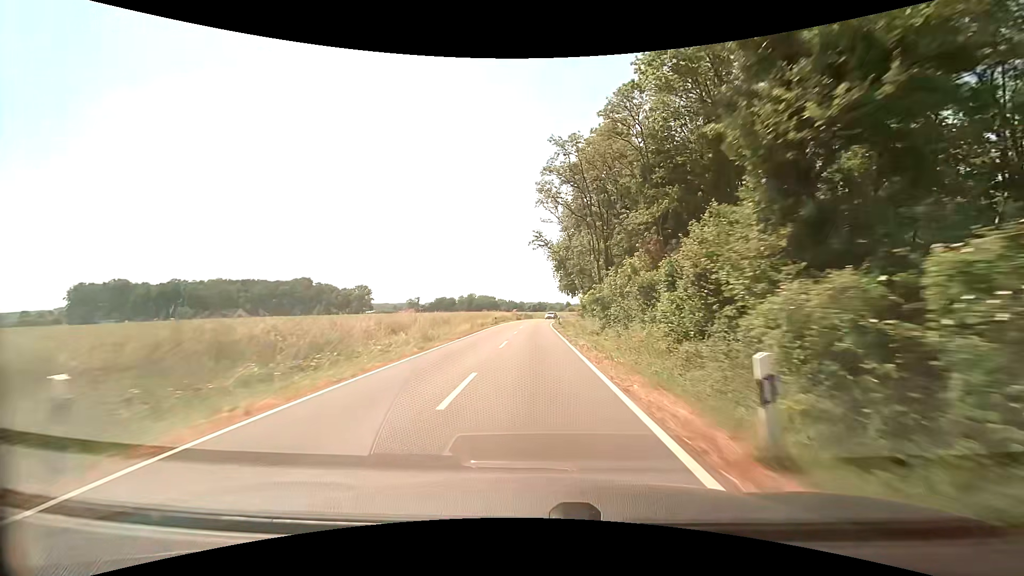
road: secondary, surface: asphalt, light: Day
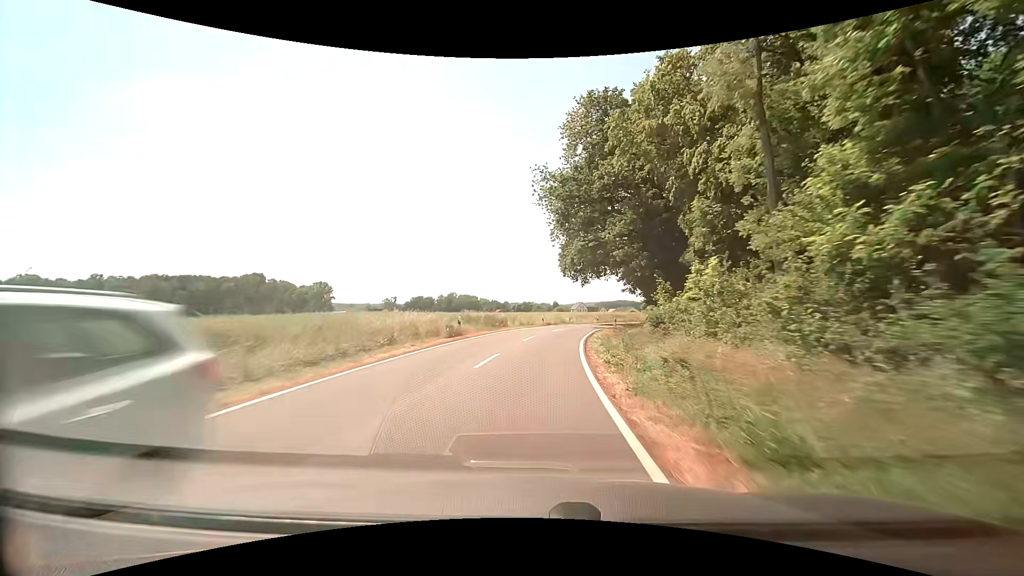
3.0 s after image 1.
(+0.8, +54.6) m; +2°
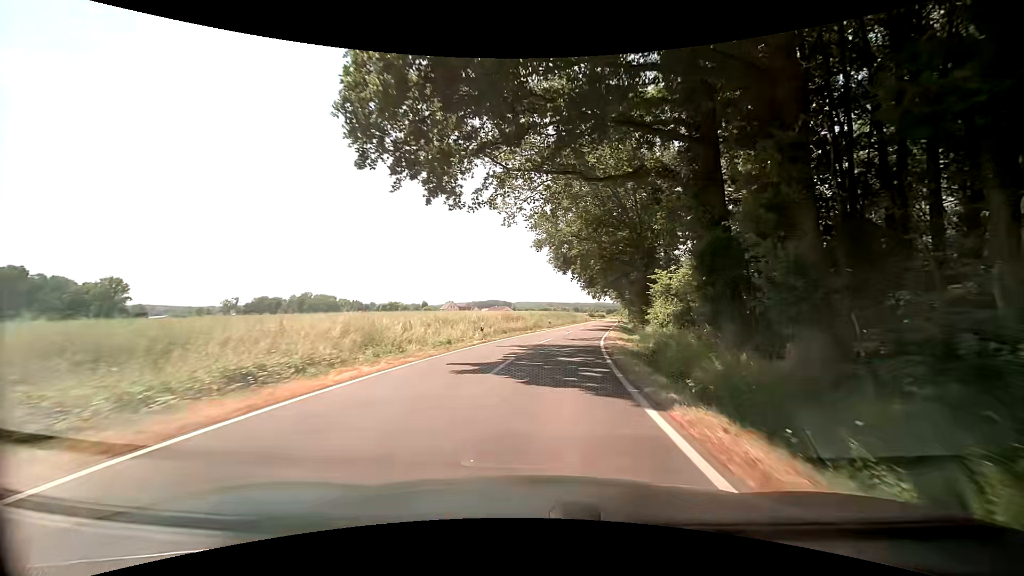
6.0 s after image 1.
(+4.8, +48.3) m; +14°
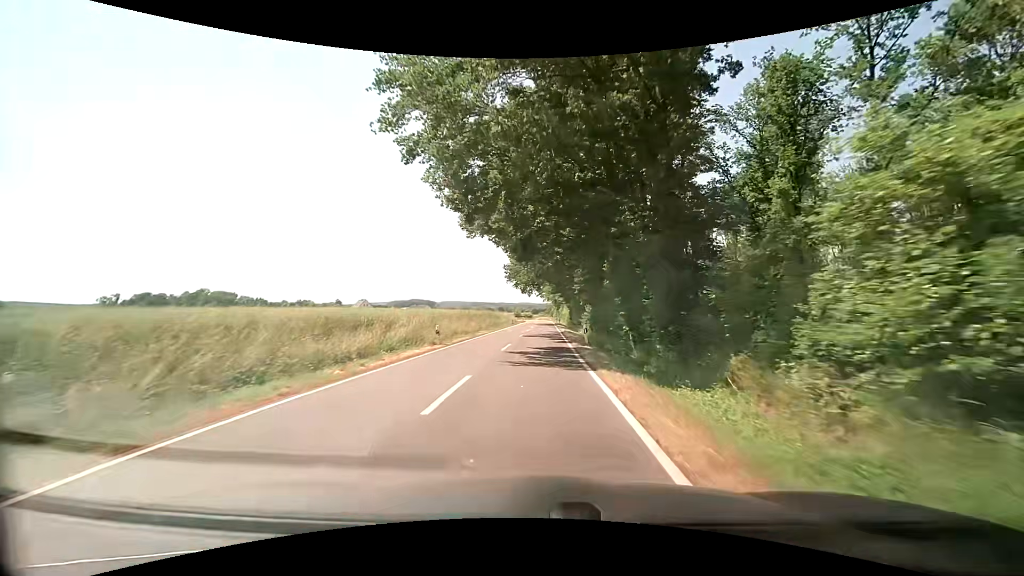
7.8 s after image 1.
(+2.6, +28.1) m; +9°
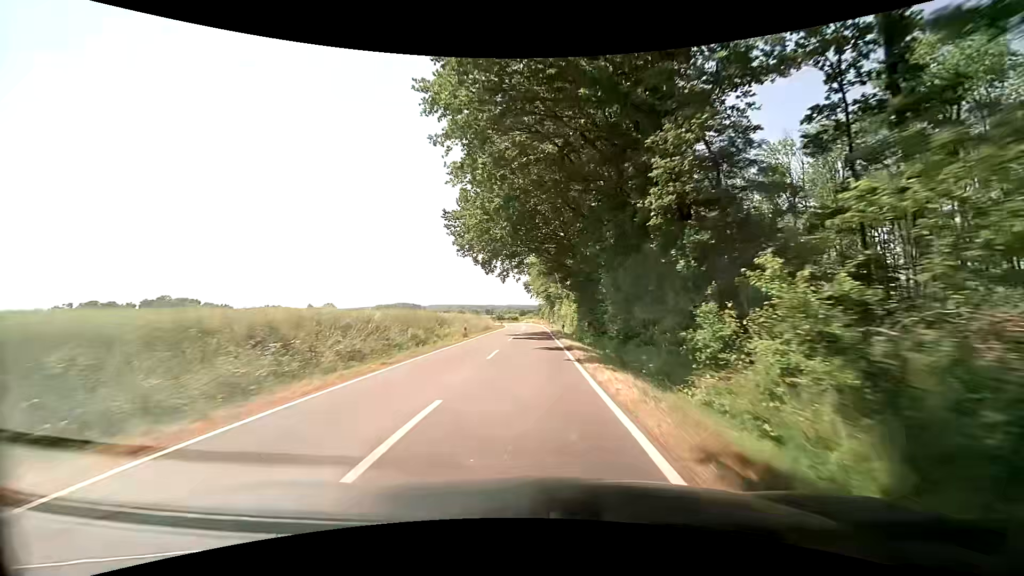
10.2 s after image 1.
(+1.1, +38.7) m; +1°
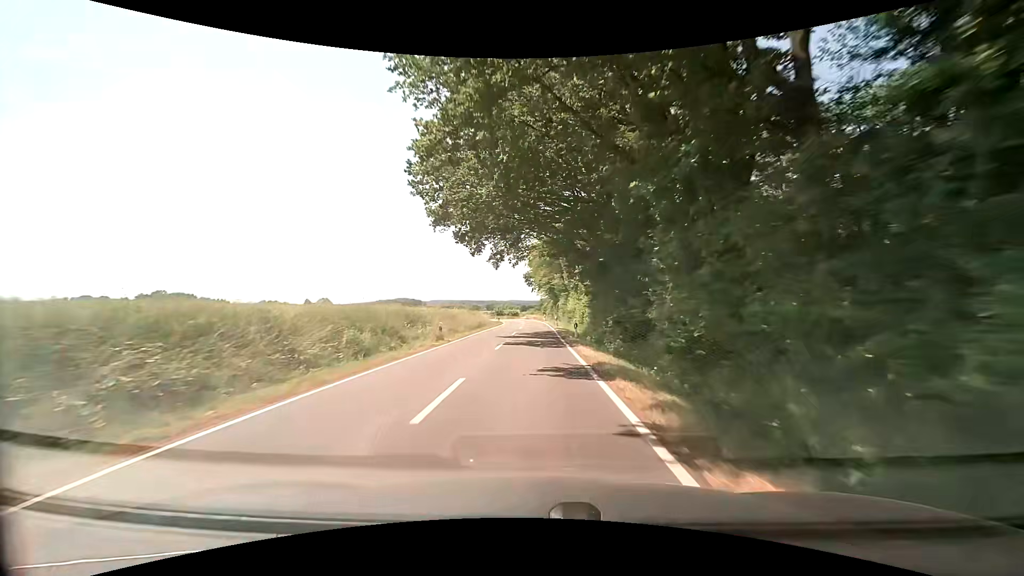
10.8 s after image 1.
(0.0, +10.0) m; +1°
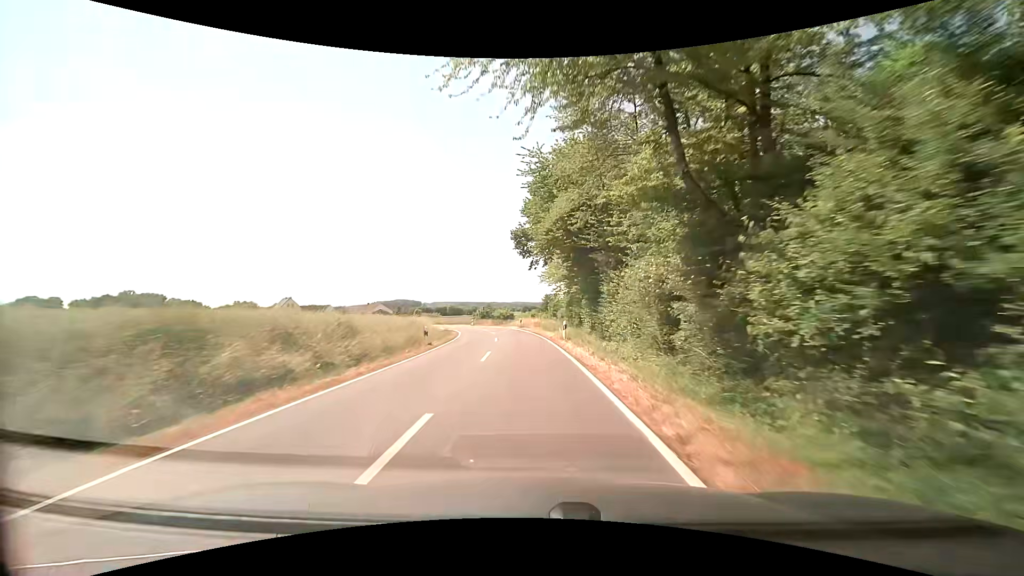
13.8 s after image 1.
(-0.2, +51.2) m; -1°
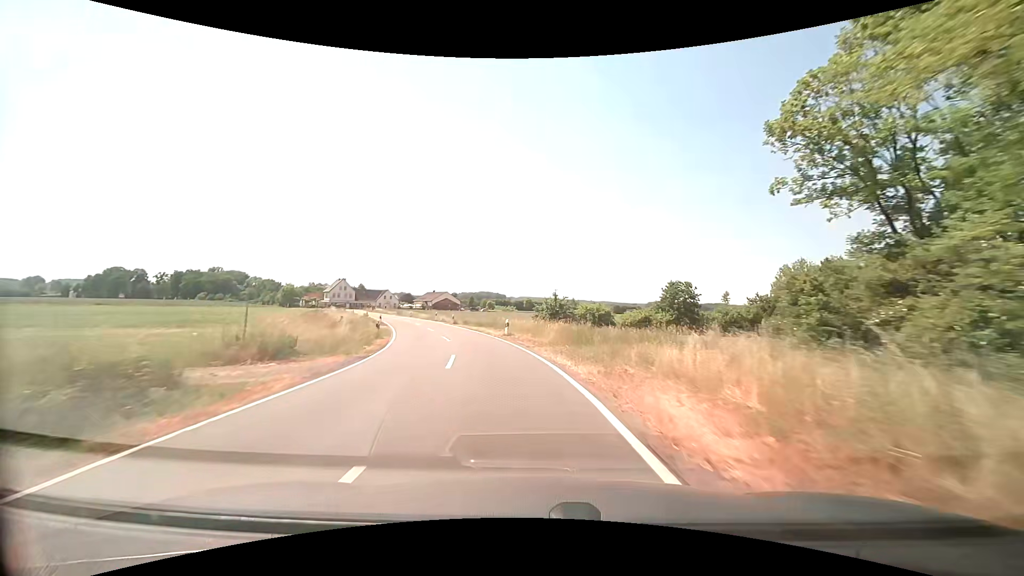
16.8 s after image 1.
(-2.9, +50.0) m; -9°
(0, +10) (-2, +20) (-4, +30) (-7, +39) (-10, +49) (-13, +58) (-17, +67) (-21, +77) (-25, +86) (-29, +95) m
